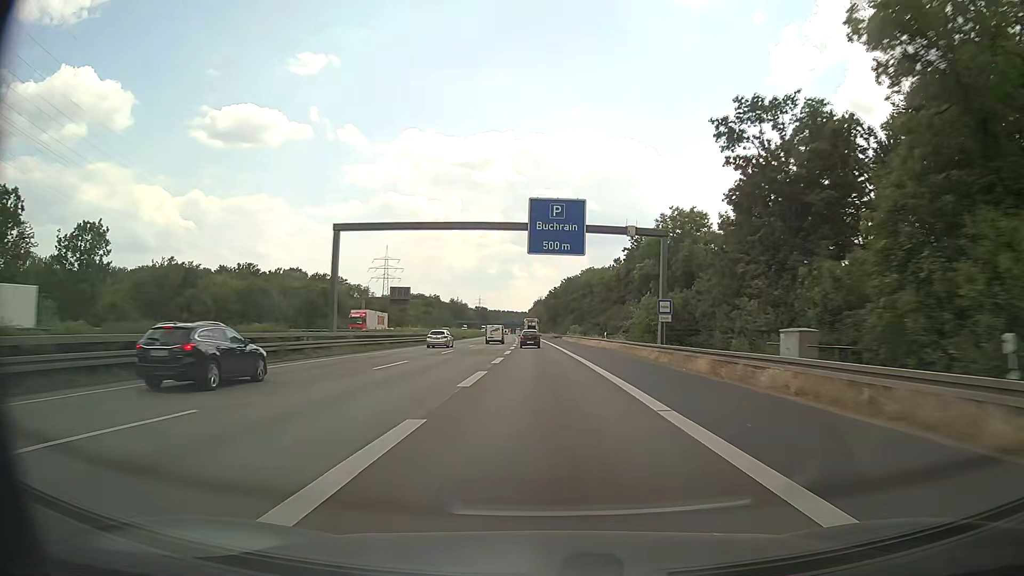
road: motorway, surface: asphalt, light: Day
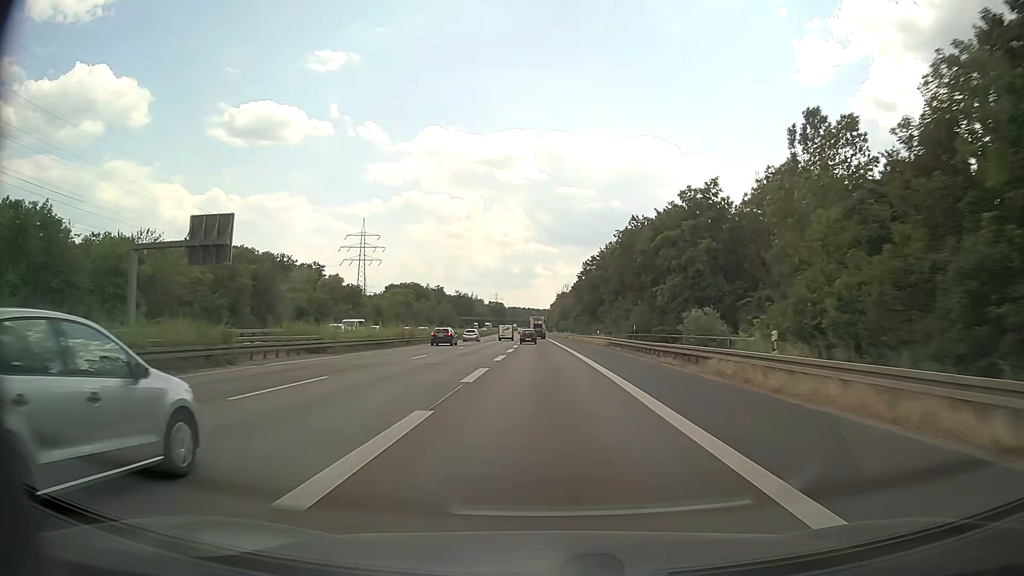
(-1.4, +83.3) m; -2°
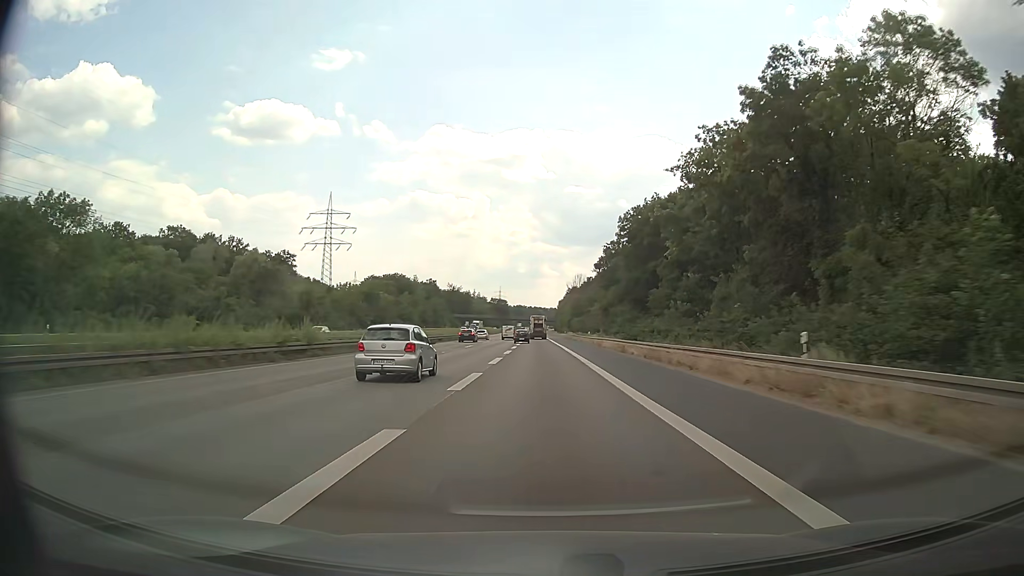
(-0.2, +49.9) m; -1°
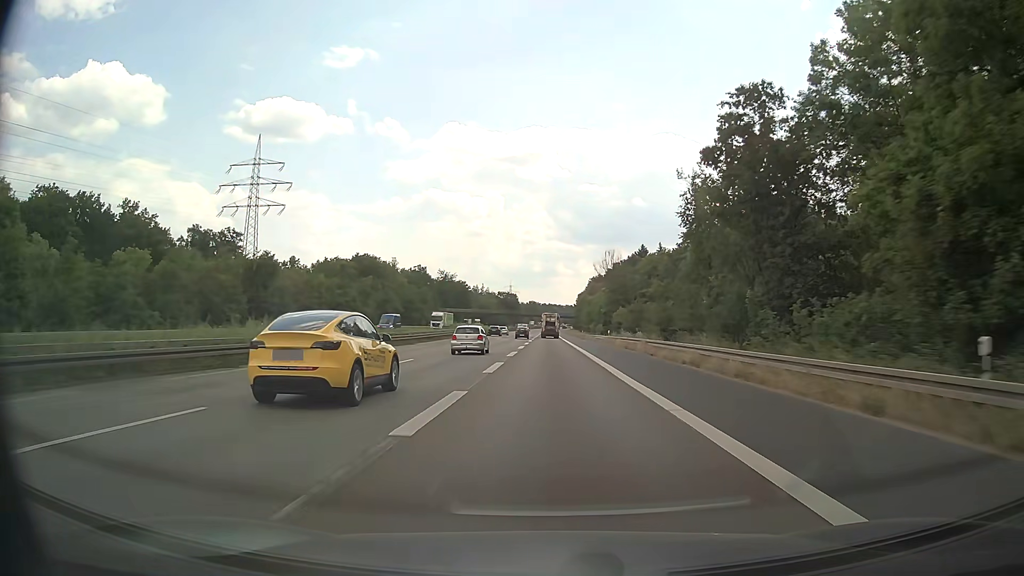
(-0.4, +66.5) m; -1°
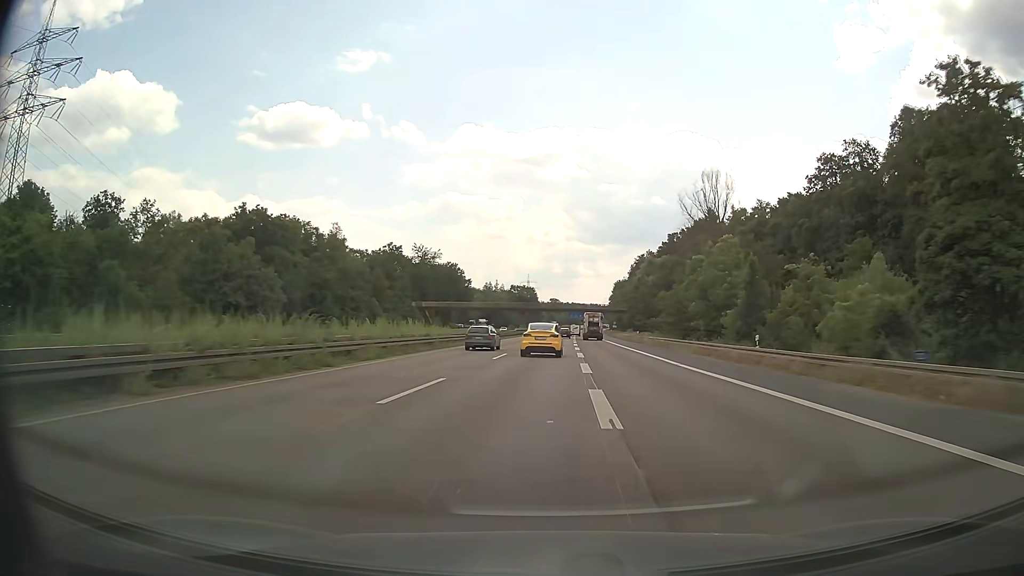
(-2.0, +83.1) m; -2°
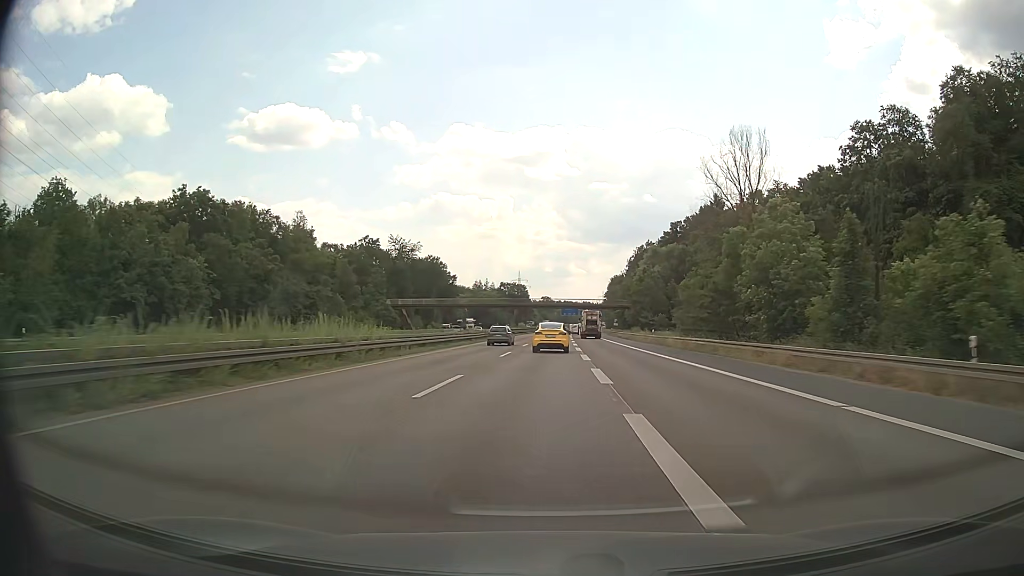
(+0.1, +16.6) m; +1°
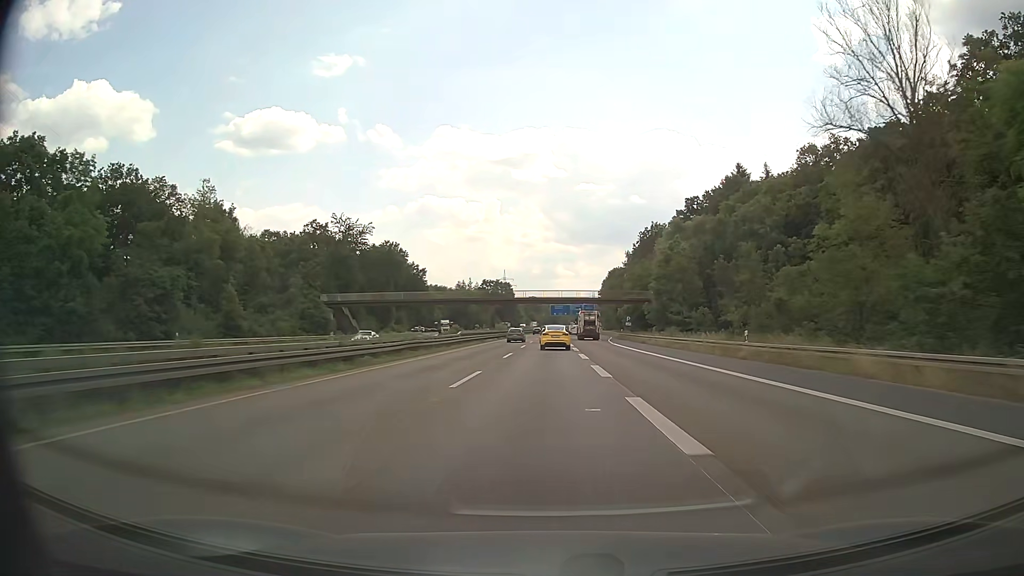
(+0.4, +33.3) m; +1°
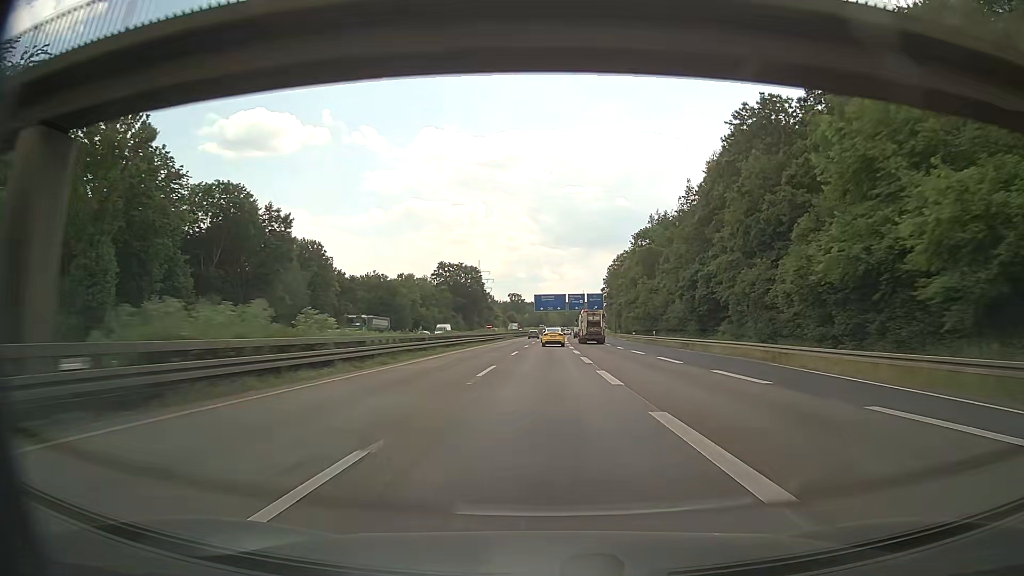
(+0.9, +86.4) m; +1°
(0, +10) (0, +20) (0, +30) (0, +40) (0, +50) (0, +60) (+1, +70) (+1, +80) (+1, +90) (+1, +100) m
